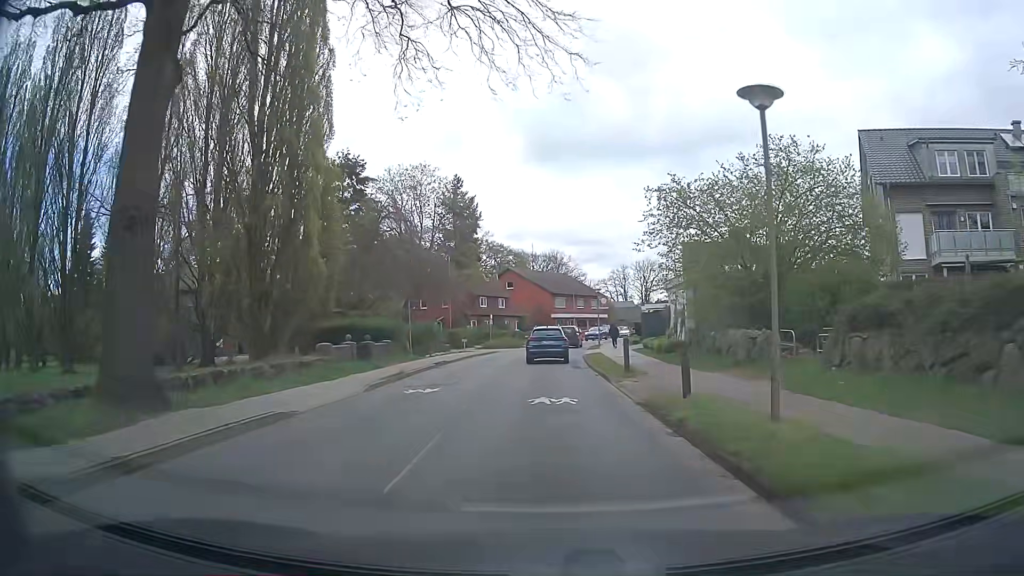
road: tertiary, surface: asphalt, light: Day
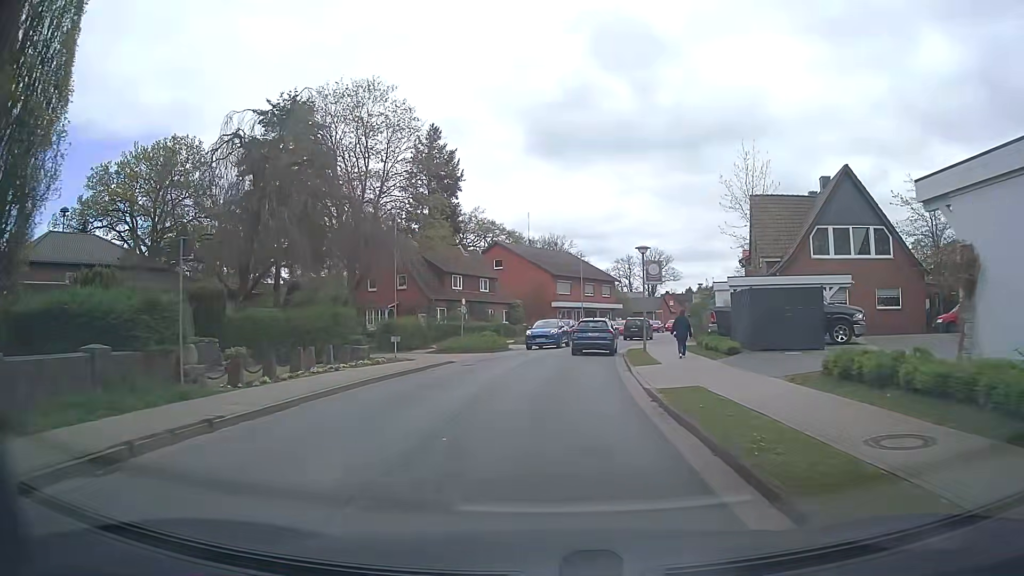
(+0.1, +22.2) m; 0°
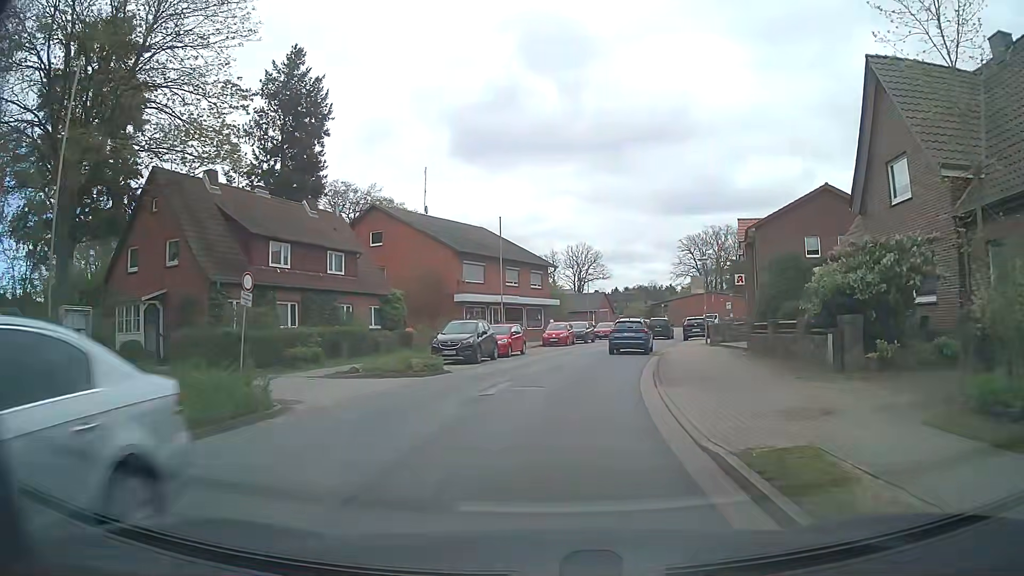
(+1.2, +25.0) m; +7°
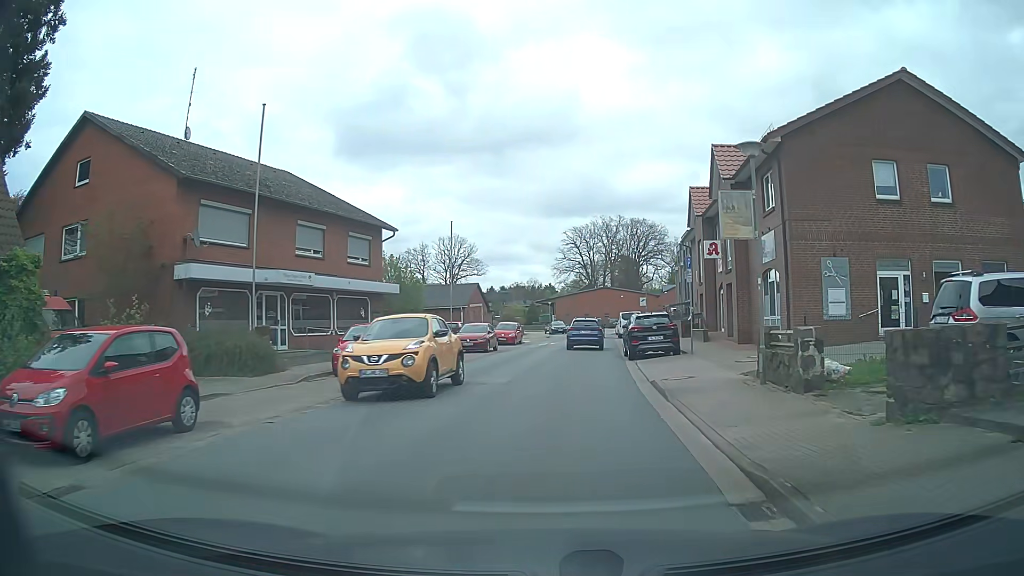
(+1.9, +23.6) m; +10°
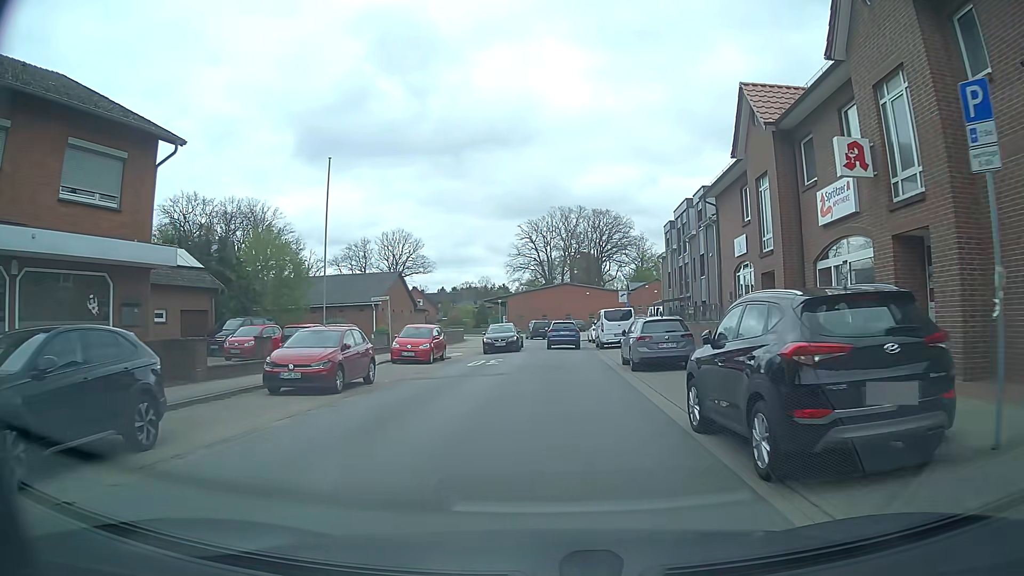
(+0.8, +18.6) m; +4°
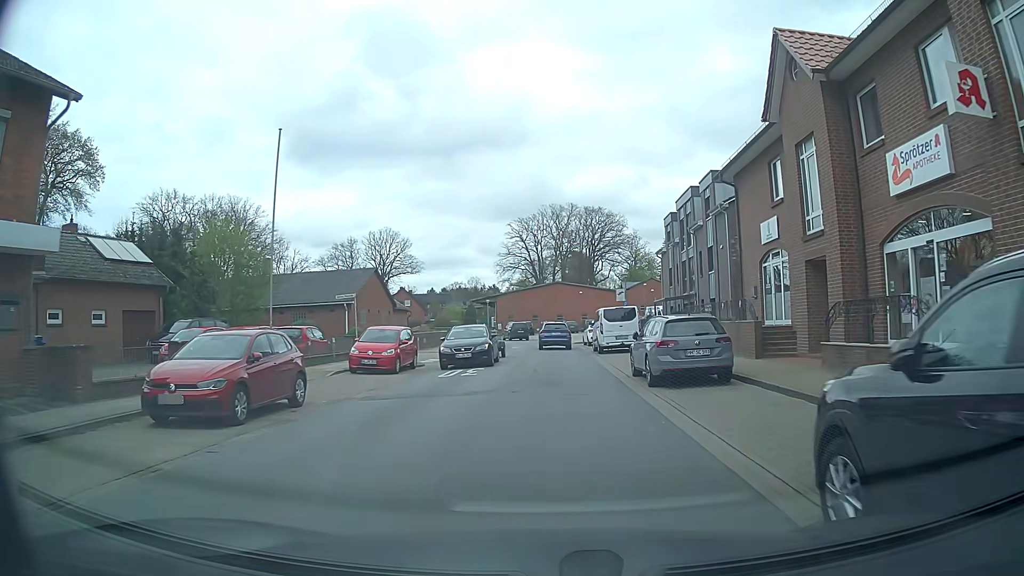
(0.0, +4.7) m; 0°
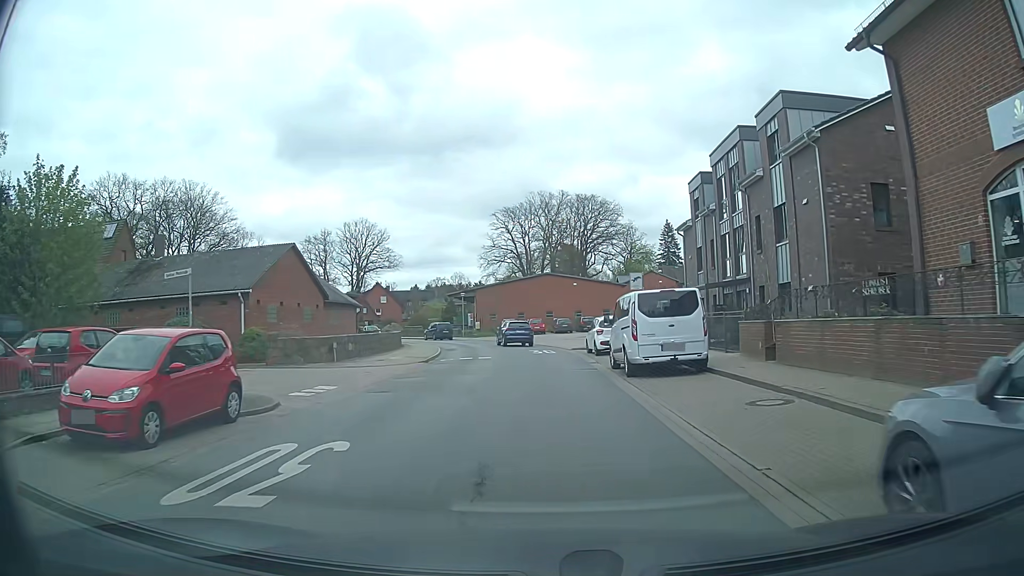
(+0.3, +13.9) m; +1°
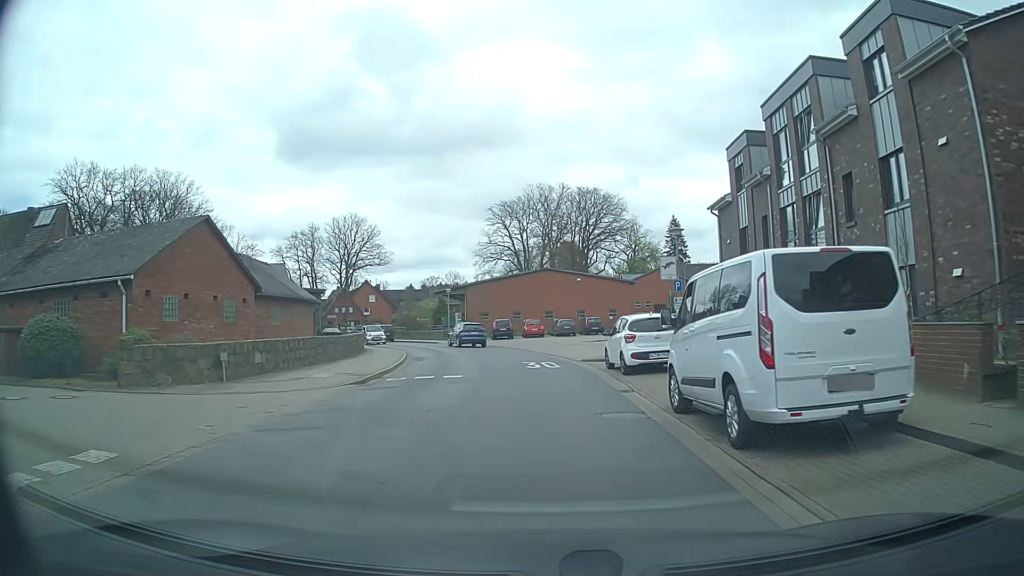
(0.0, +9.3) m; 0°
(0, +10) (0, +20) (0, +30) (-3, +40) (-6, +49) (-11, +58) (-16, +67) (-21, +75) (-25, +84) (-30, +93) m
